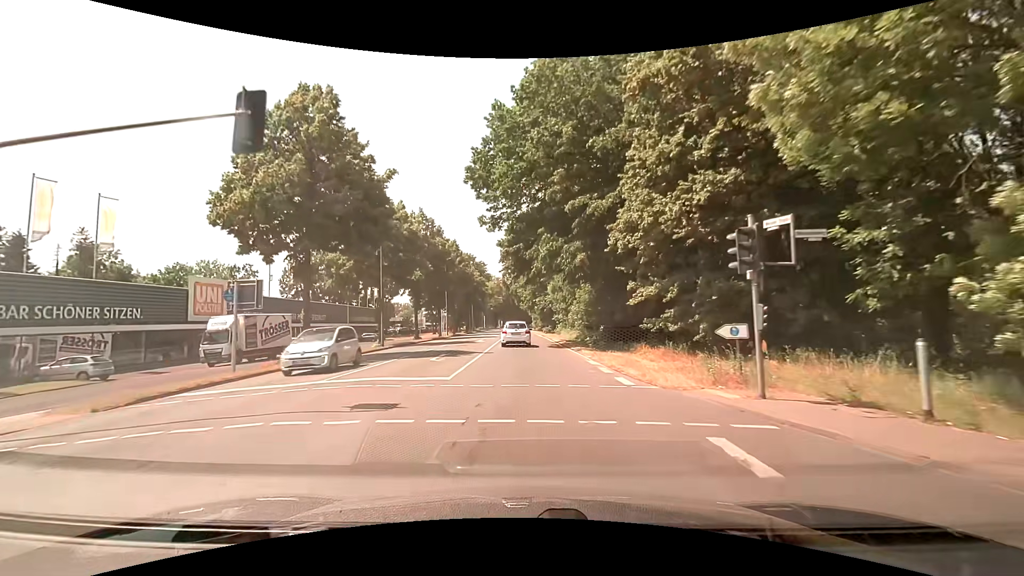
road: secondary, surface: asphalt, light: Day
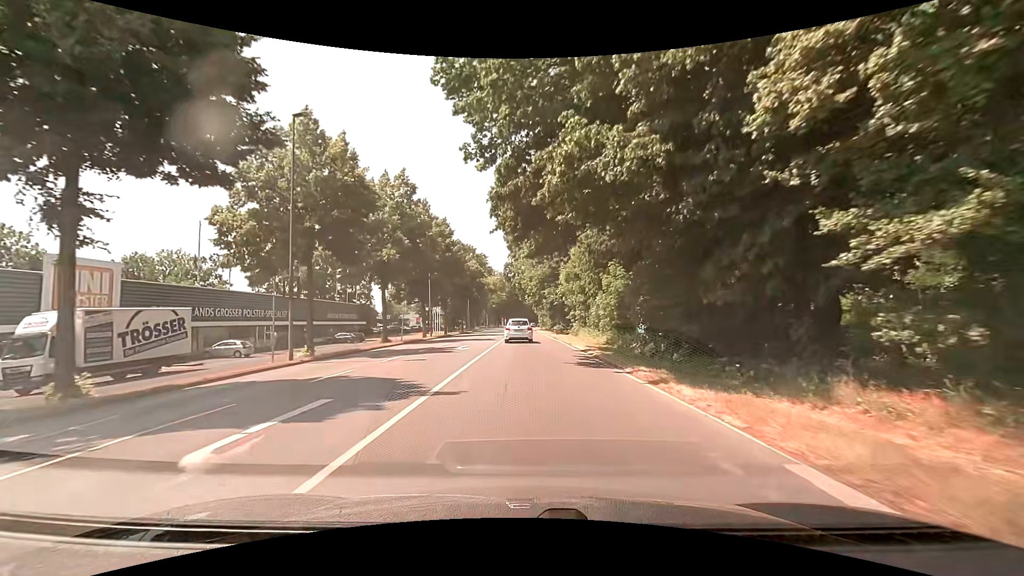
(-0.1, +14.2) m; 0°
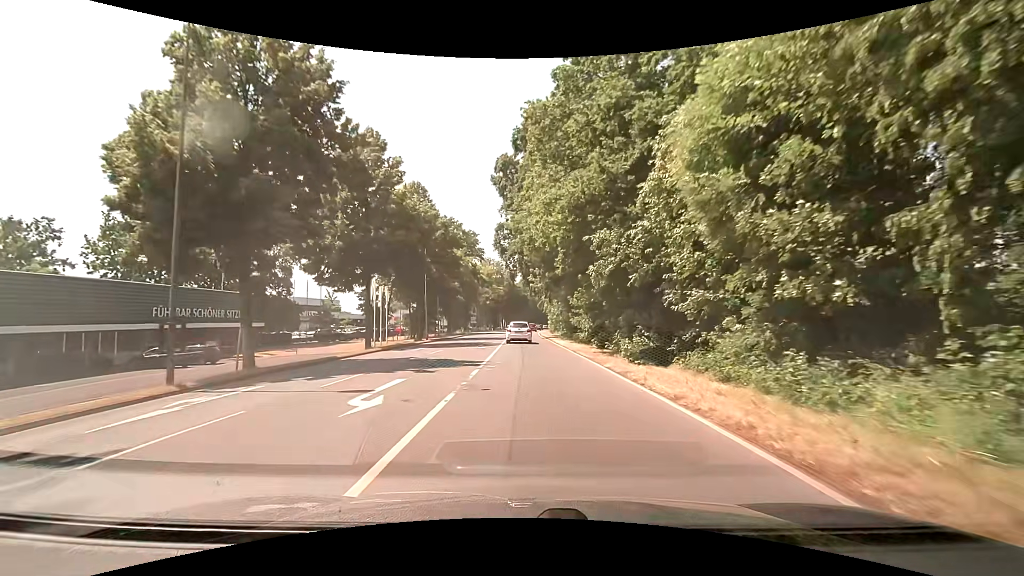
(-0.3, +36.6) m; -1°
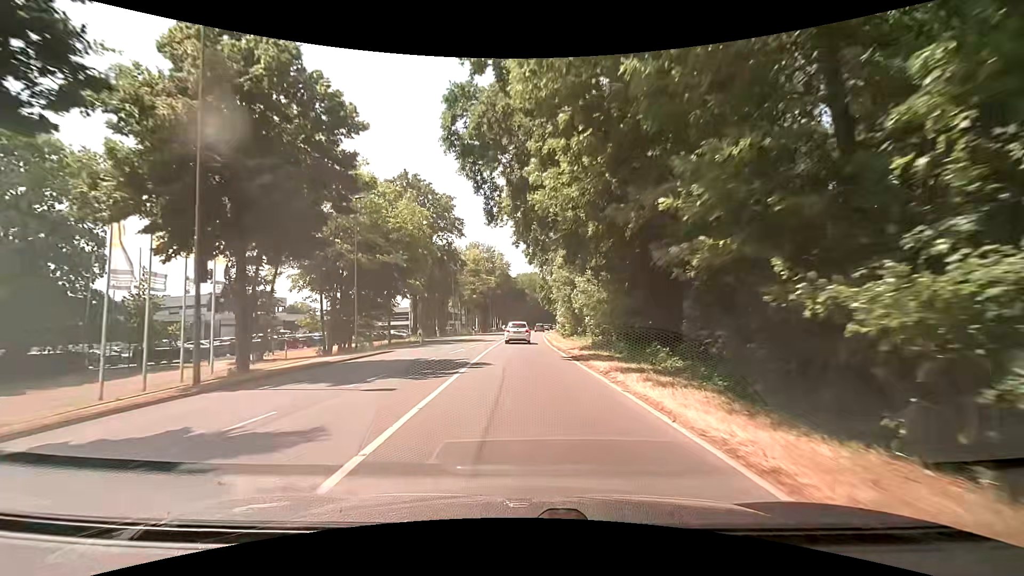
(+0.2, +30.1) m; +1°
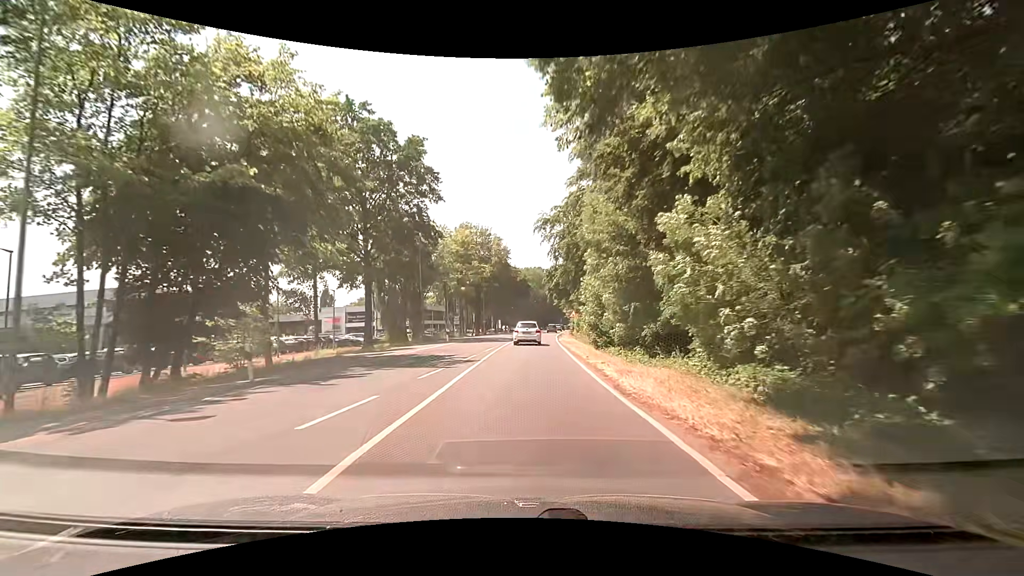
(-0.2, +22.5) m; -1°
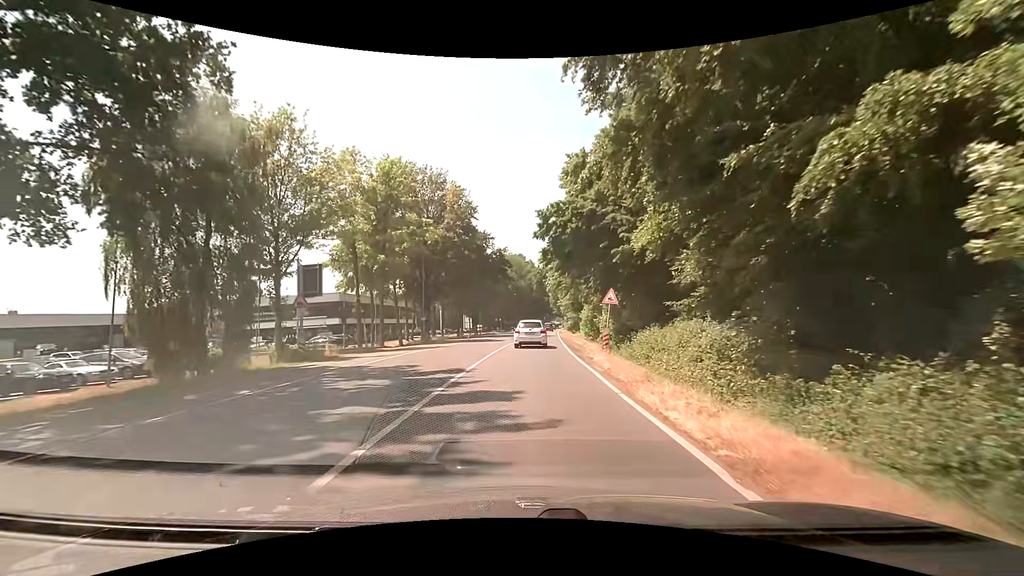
(+0.2, +35.5) m; +2°
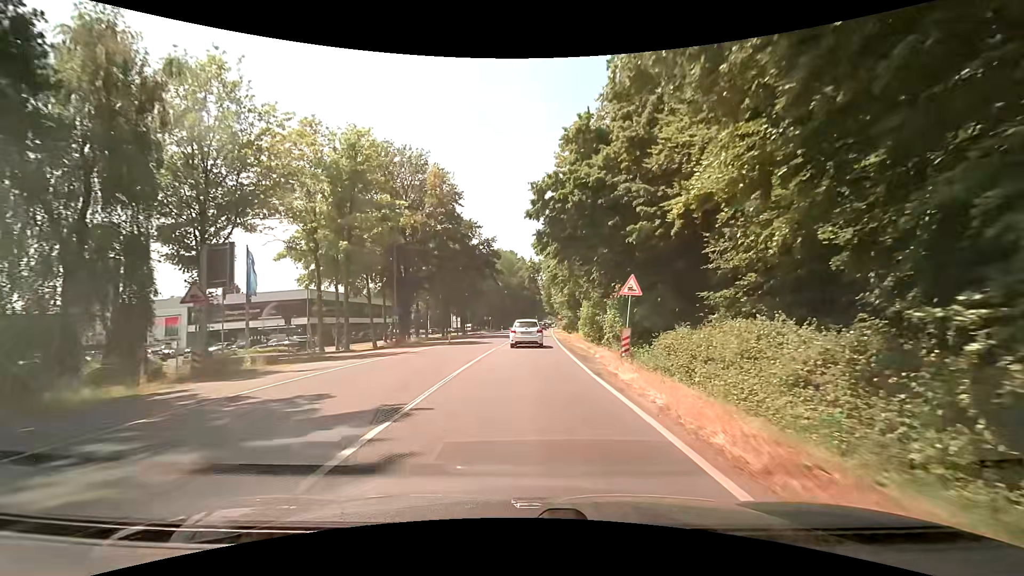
(+0.1, +6.7) m; +2°
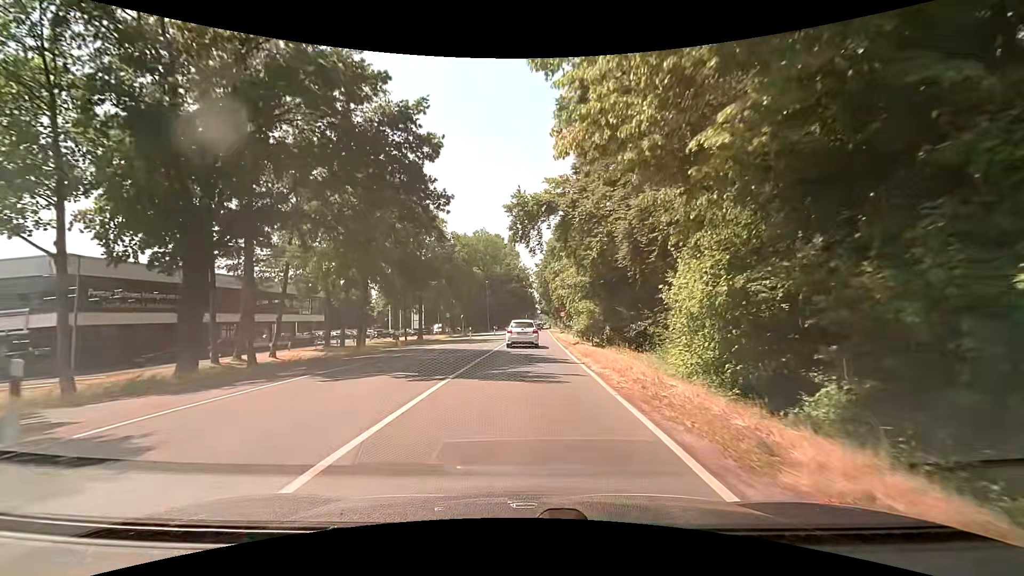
(+0.5, +32.7) m; 0°
(0, +10) (+1, +20) (+1, +30) (+1, +40) (+2, +50) (+2, +60) (+3, +70) (+4, +80) (+4, +90) (+5, +100) m
